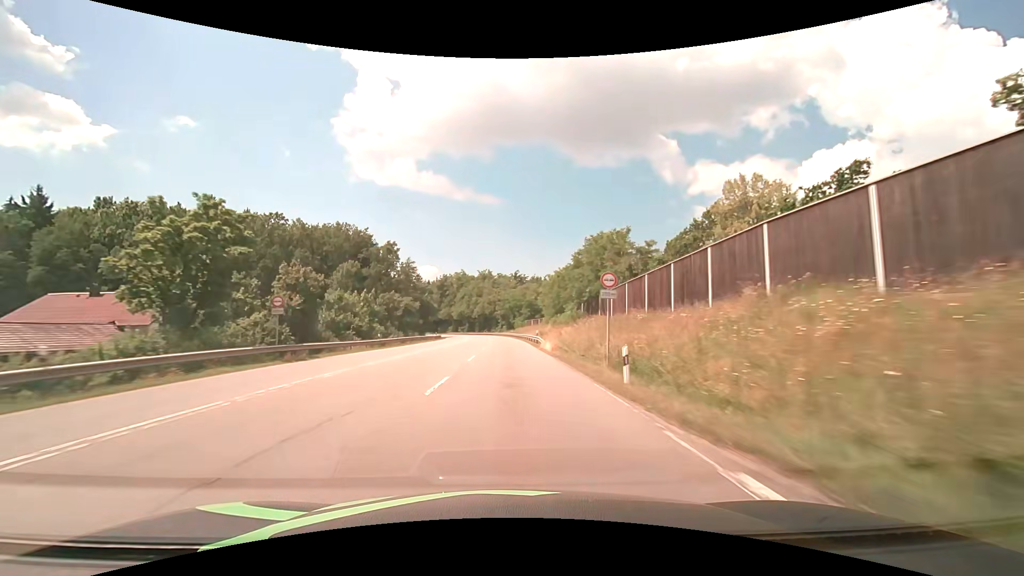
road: secondary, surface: asphalt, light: Day
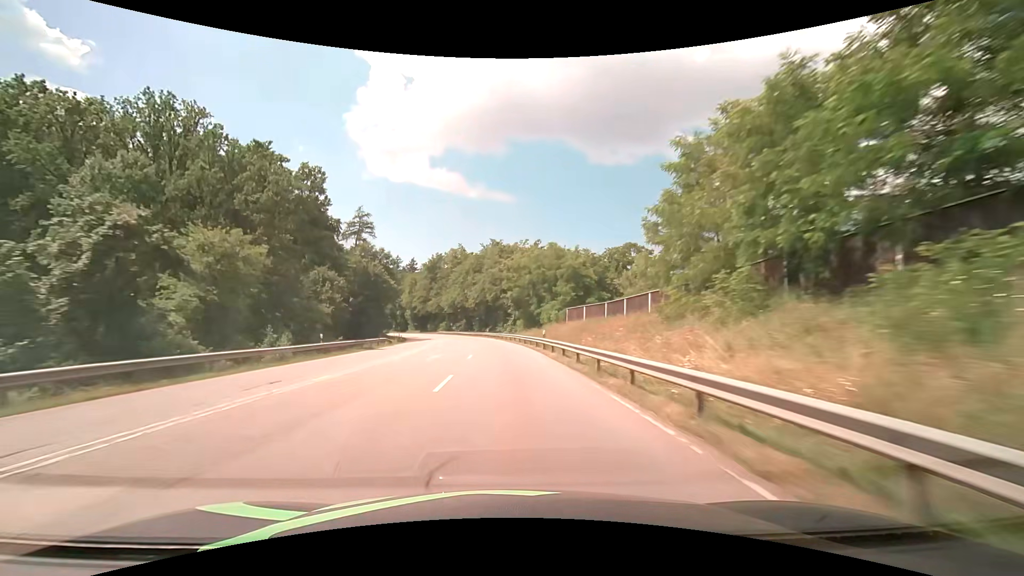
(-0.3, +61.7) m; -1°
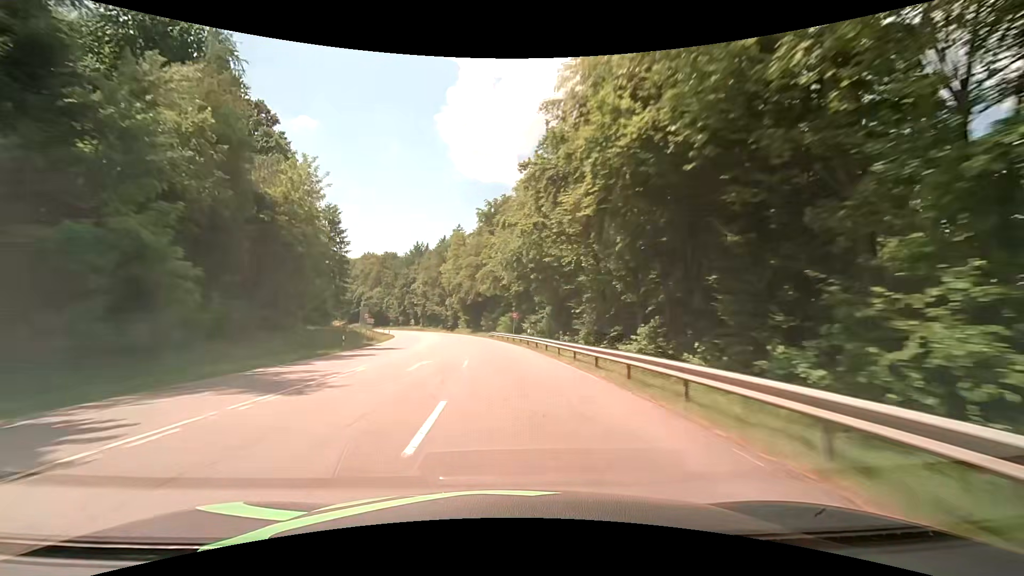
(-6.2, +77.9) m; -10°
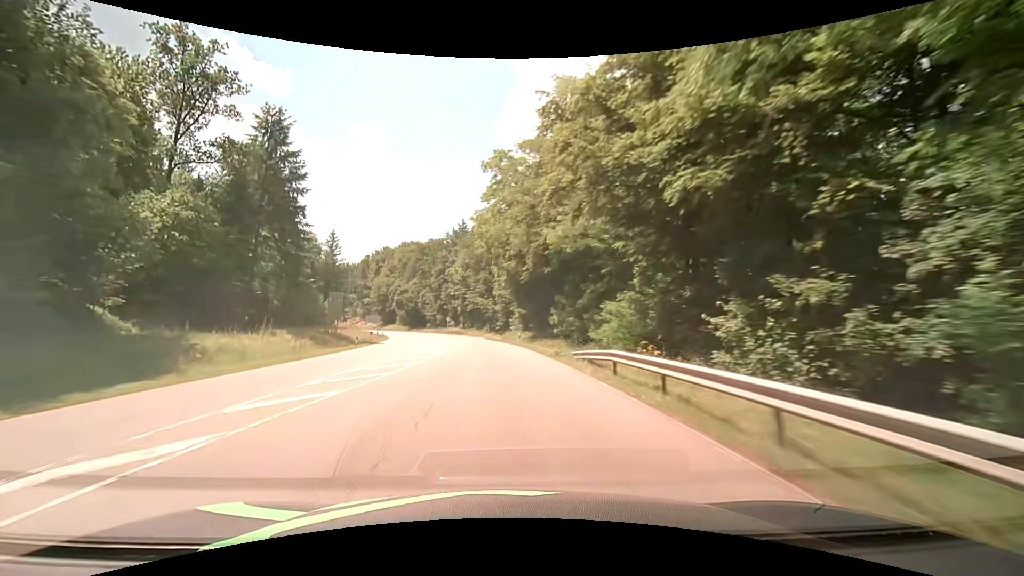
(-2.5, +47.2) m; -7°
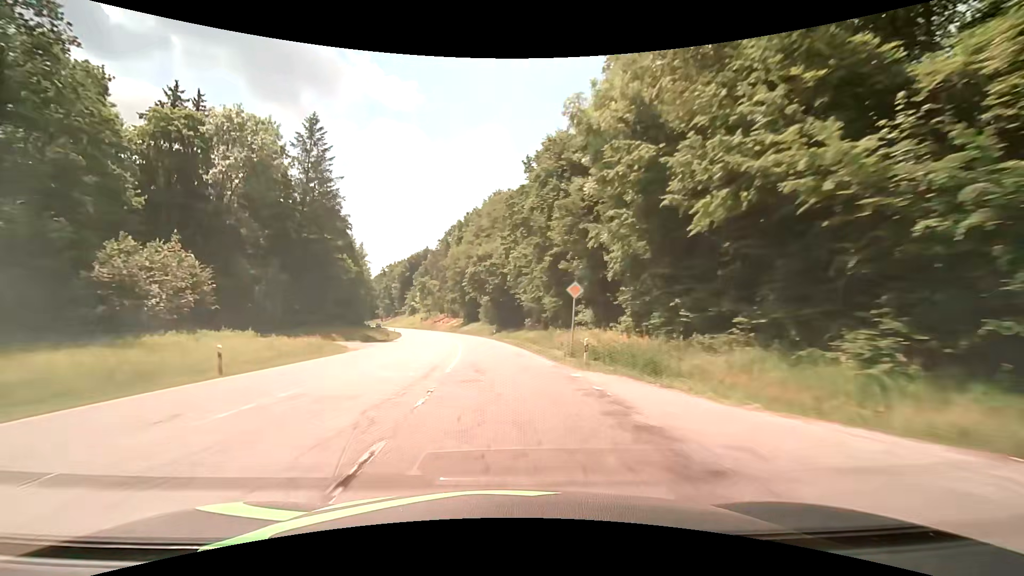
(-9.3, +78.4) m; -14°
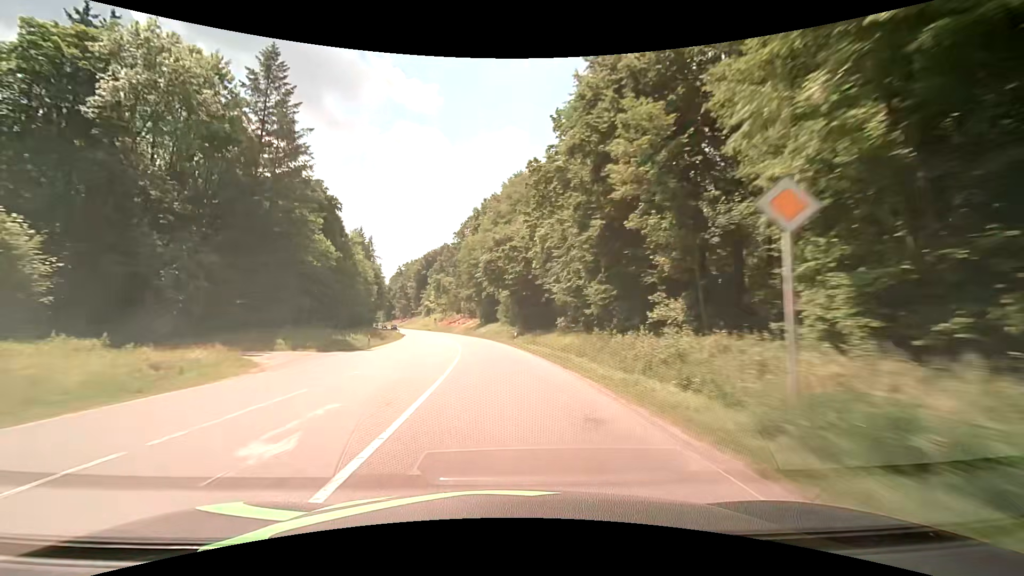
(-0.4, +15.9) m; -3°
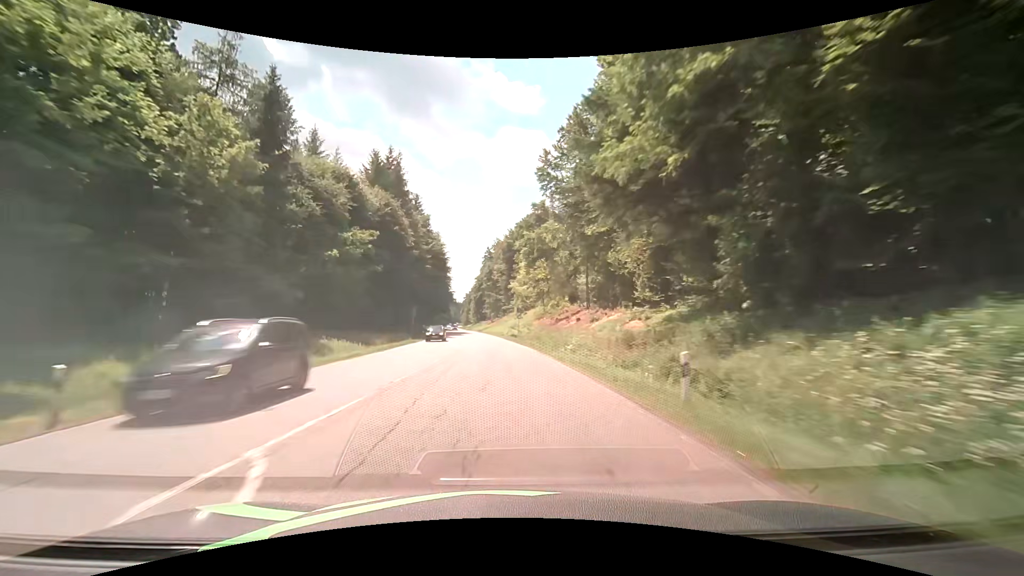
(-8.2, +78.9) m; -12°
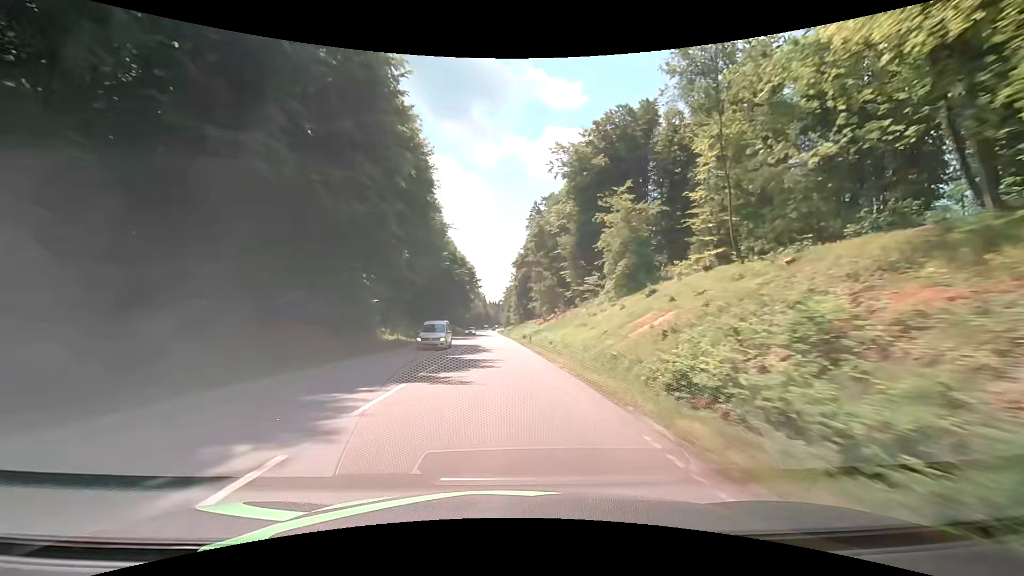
(-3.8, +78.0) m; -5°
(0, +10) (0, +20) (0, +30) (-1, +40) (-1, +50) (-2, +60) (-2, +70) (-2, +80) (-3, +90) (-3, +100) m
